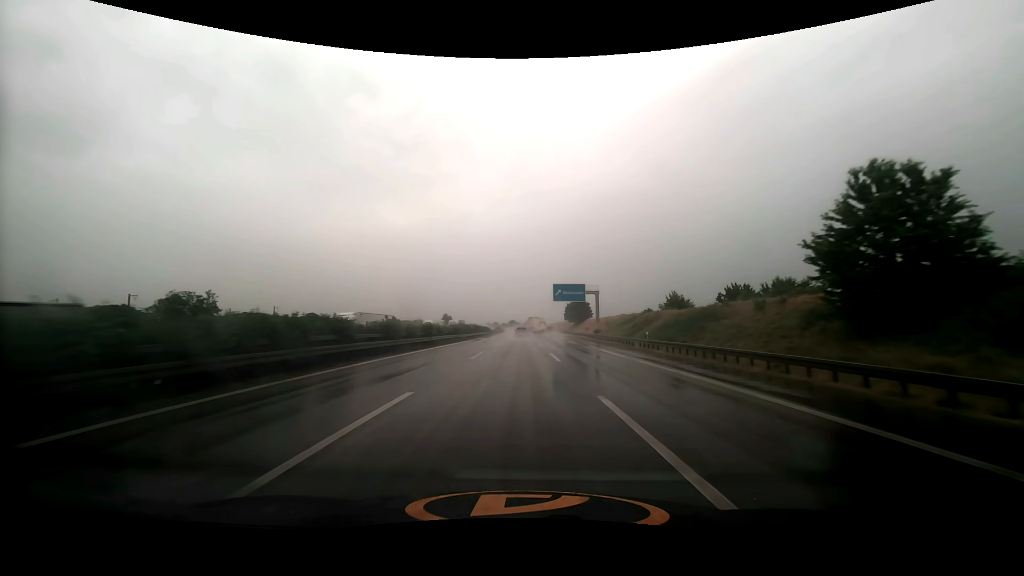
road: motorway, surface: asphalt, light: Day
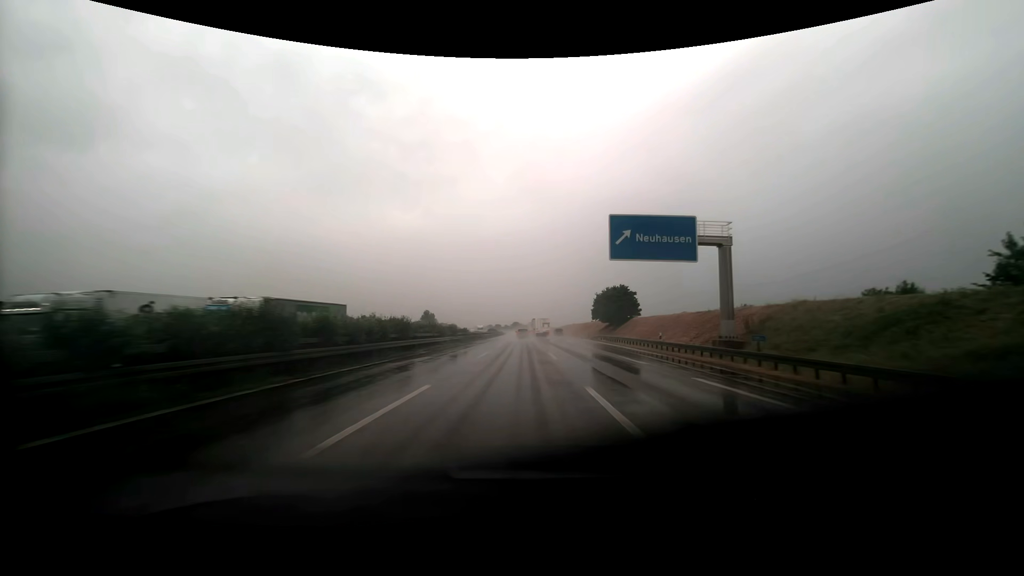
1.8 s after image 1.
(-0.3, +53.0) m; -1°
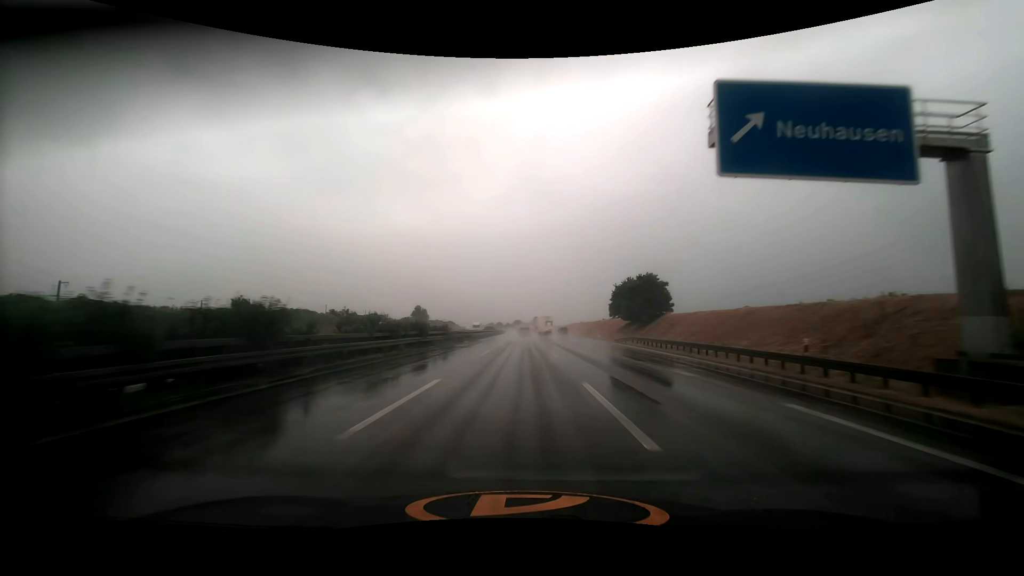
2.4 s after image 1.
(0.0, +17.6) m; 0°
(0, +10) (0, +20) (0, +30) (0, +40) (0, +50) (0, +60) (0, +70) (0, +80) (0, +90) (-1, +100) m
